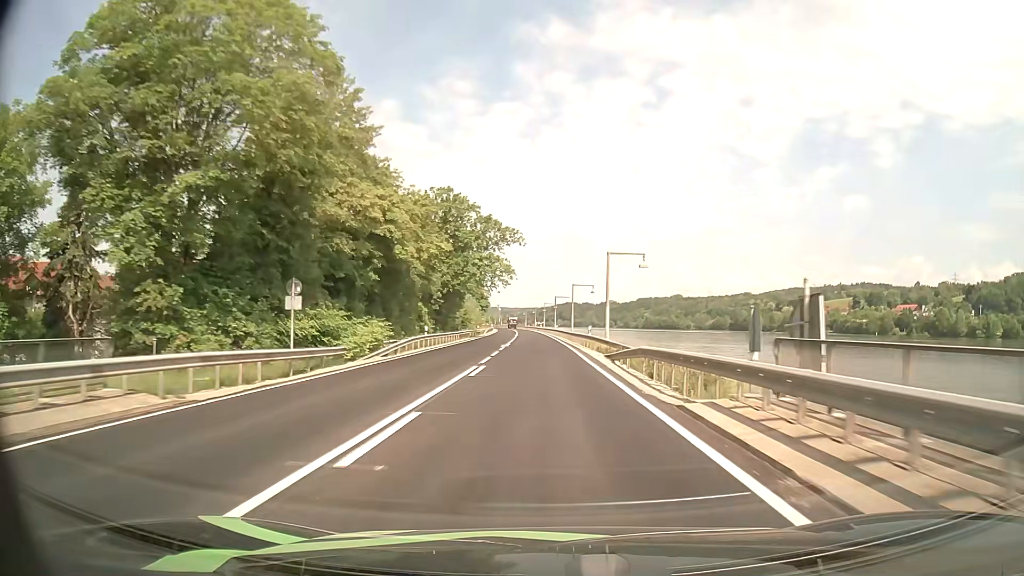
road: primary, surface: asphalt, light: Day
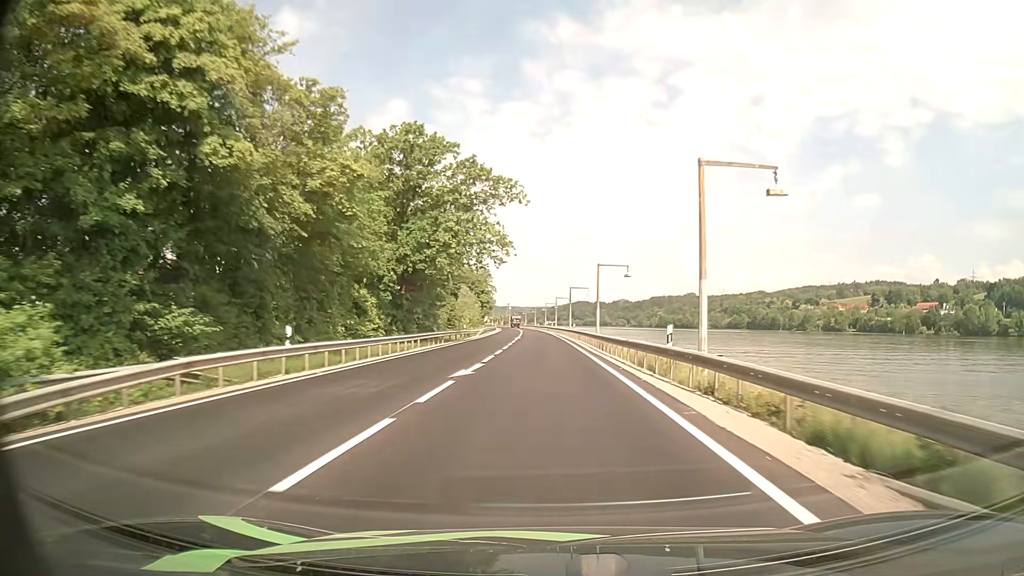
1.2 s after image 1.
(-0.2, +25.1) m; -1°
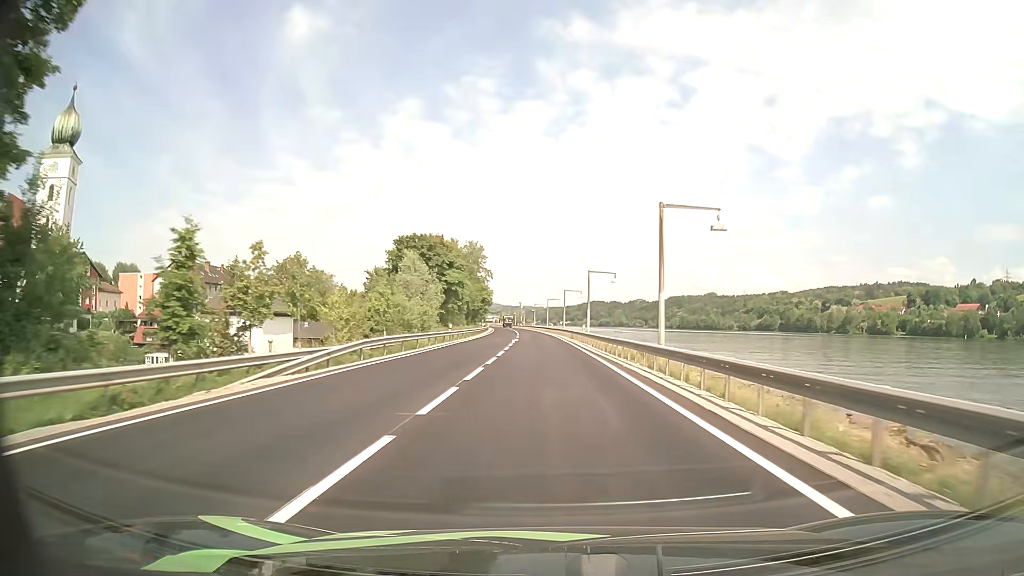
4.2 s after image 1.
(-1.0, +63.1) m; -1°
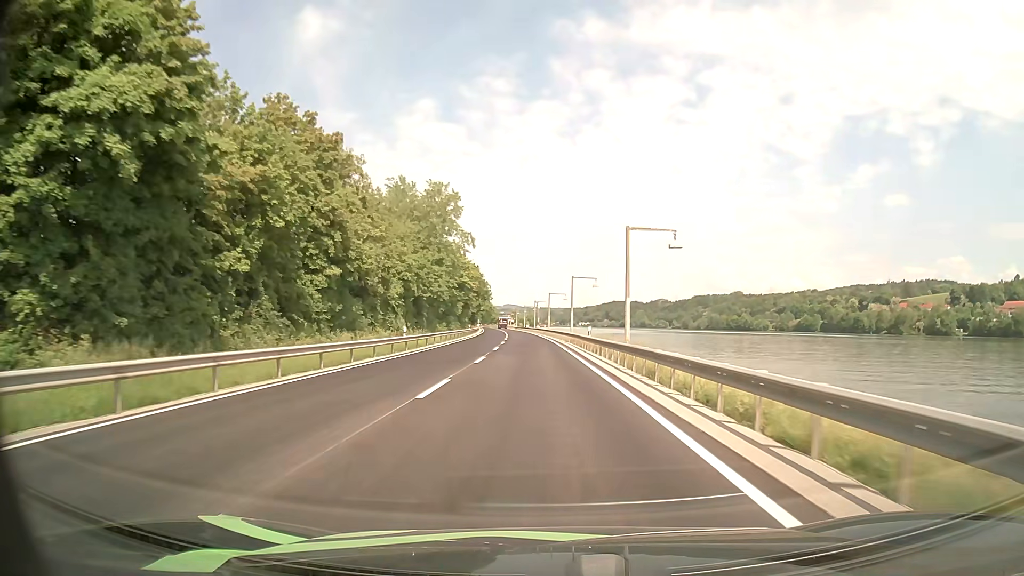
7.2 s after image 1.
(-0.6, +63.7) m; -2°
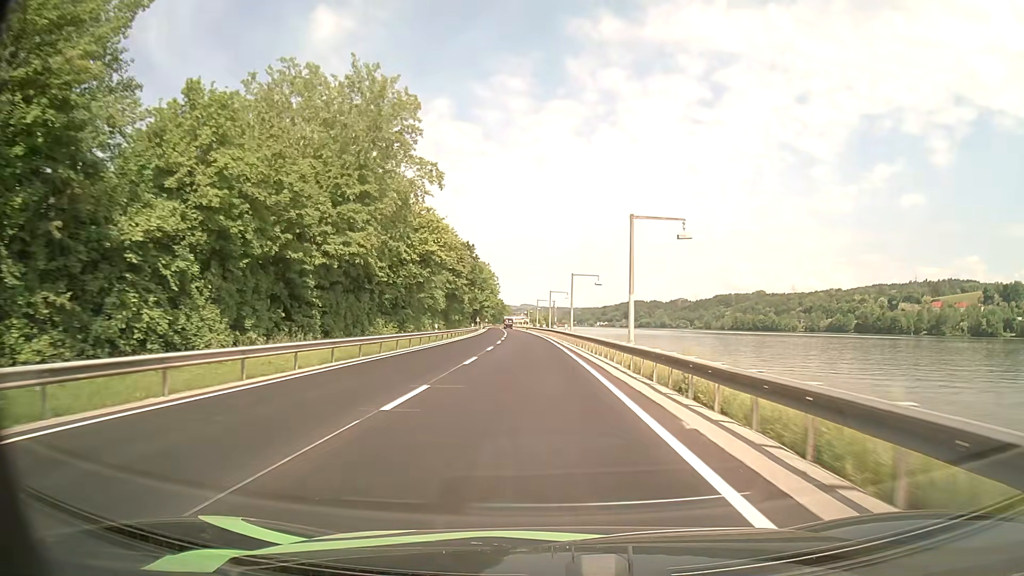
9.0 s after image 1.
(-0.5, +38.2) m; -2°
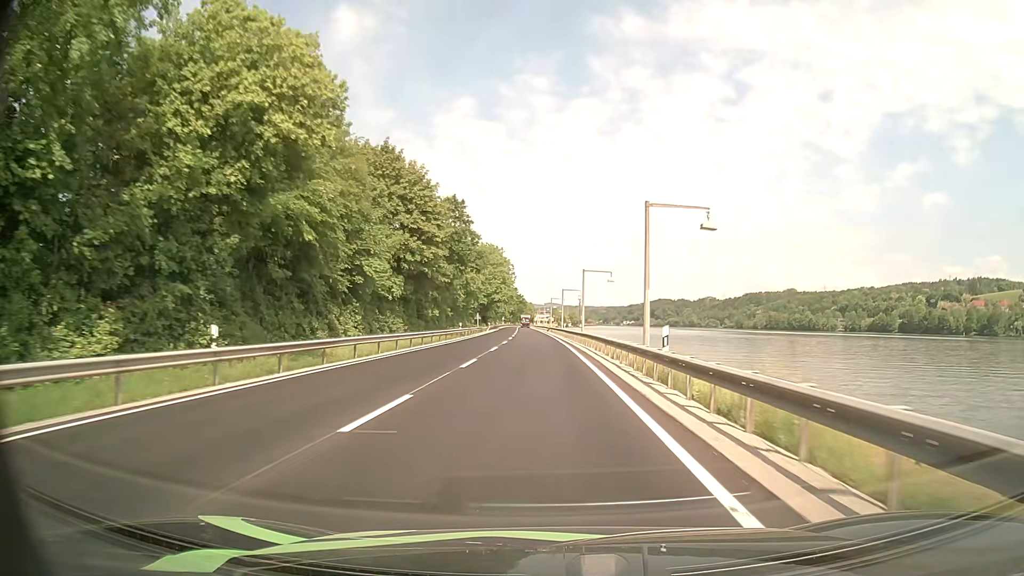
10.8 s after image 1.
(-0.5, +38.3) m; -2°
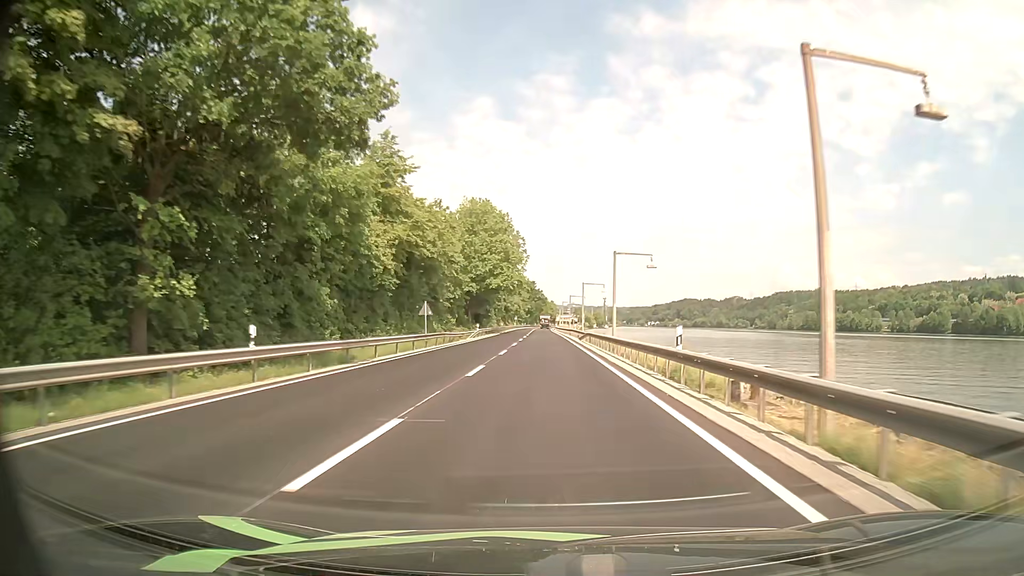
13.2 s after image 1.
(-0.9, +51.1) m; -2°
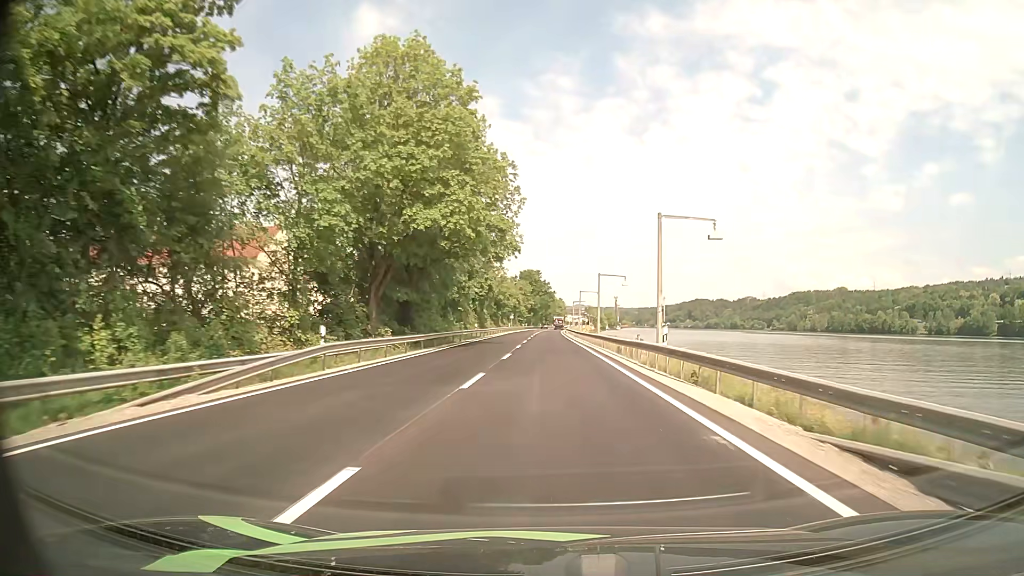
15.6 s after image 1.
(-0.4, +51.5) m; -1°
(0, +10) (0, +20) (0, +30) (0, +40) (0, +50) (0, +60) (0, +70) (0, +80) (0, +90) (+1, +100) m
